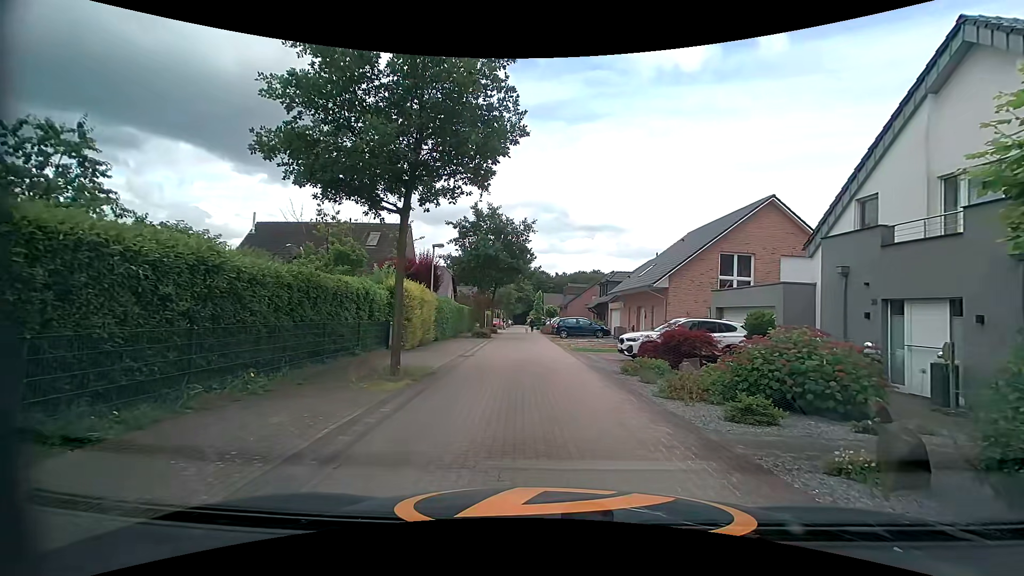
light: Day
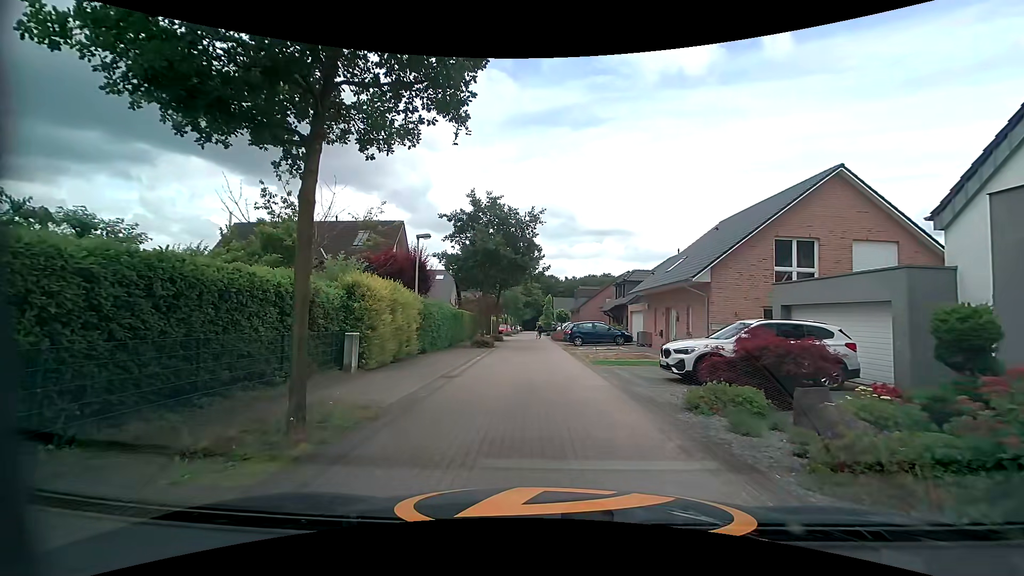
(0.0, +5.0) m; -1°
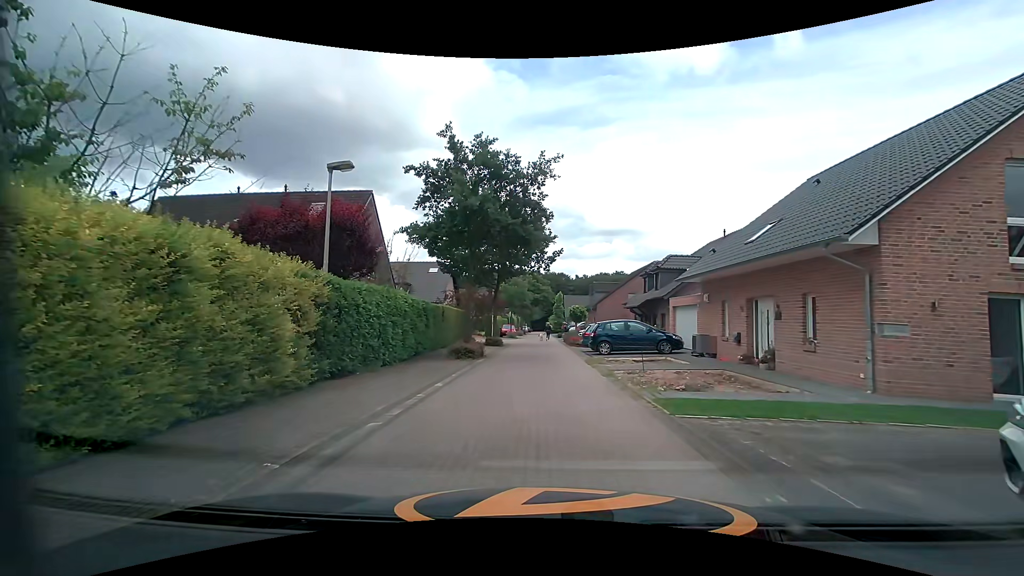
(-0.1, +9.6) m; -1°
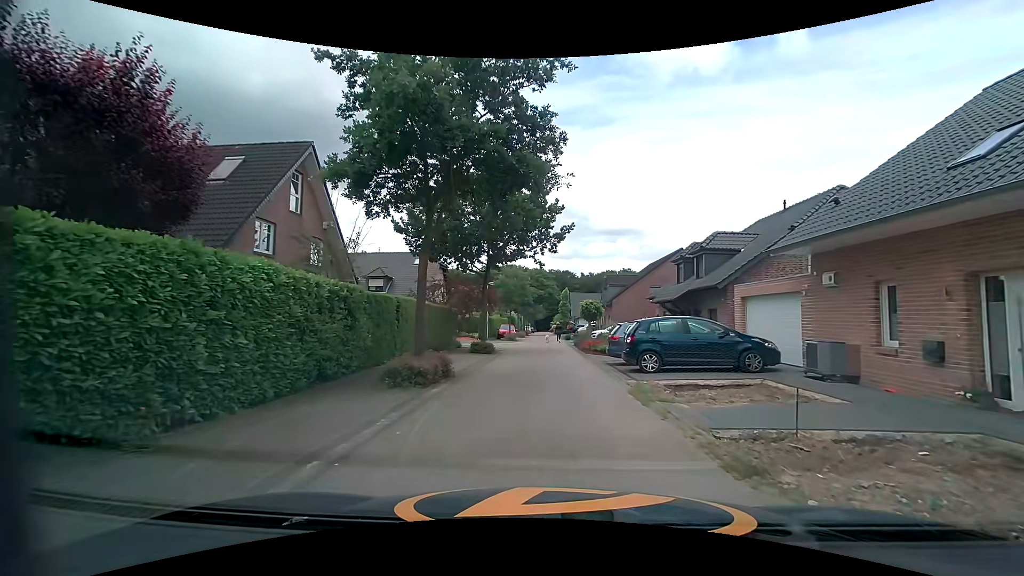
(-0.1, +8.7) m; -1°
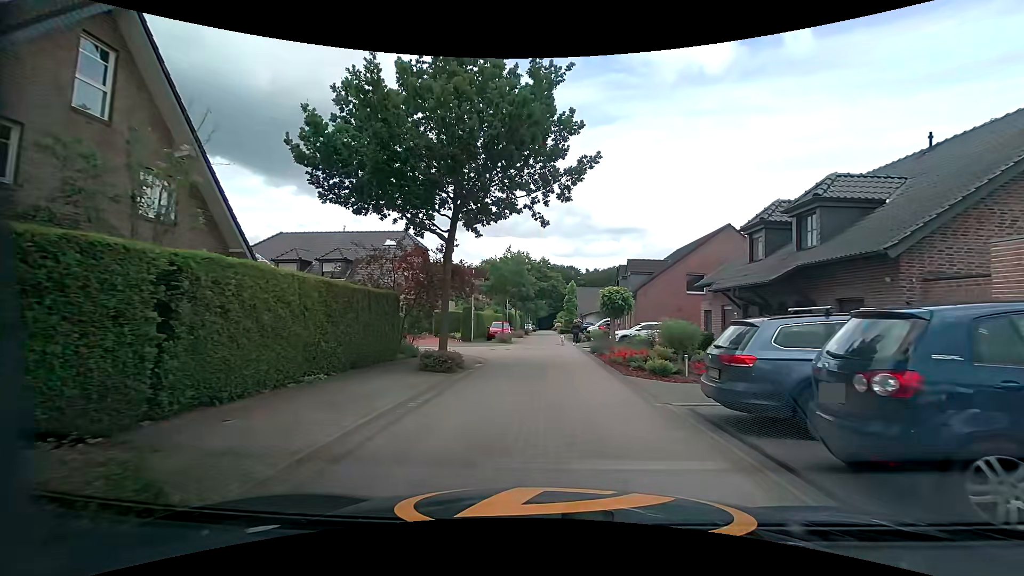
(0.0, +10.6) m; -1°
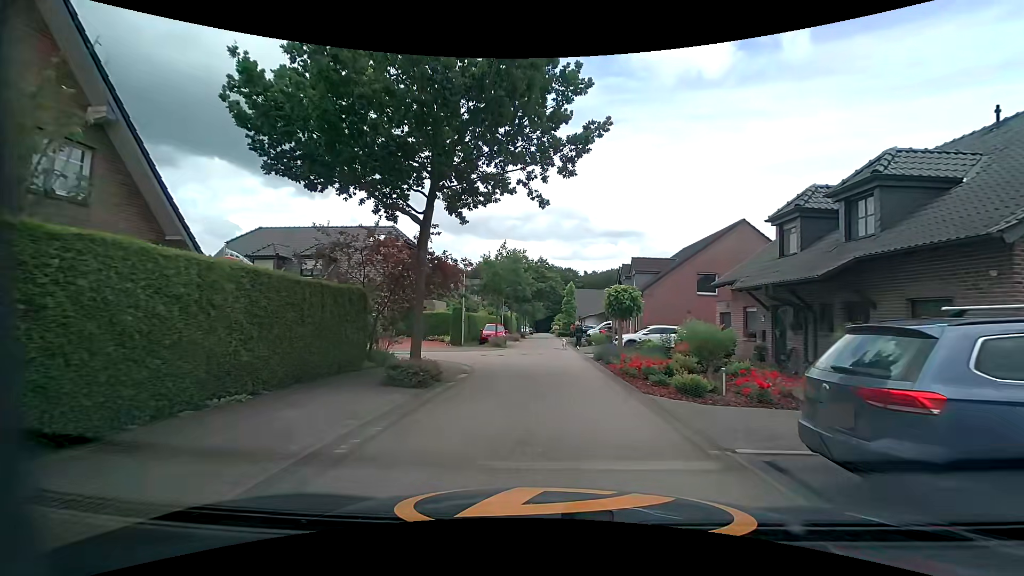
(0.0, +2.9) m; +1°
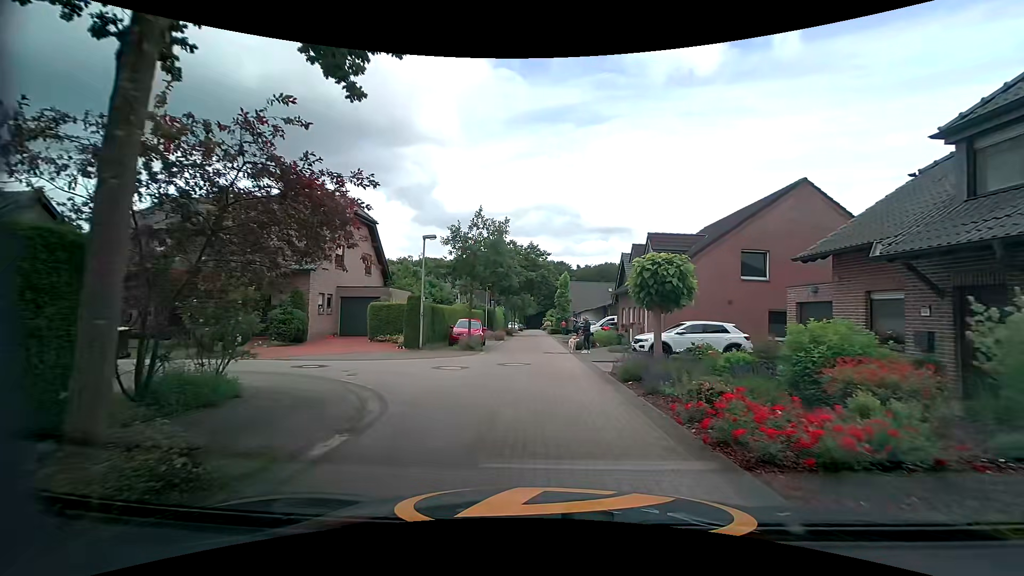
(+0.1, +8.3) m; 0°
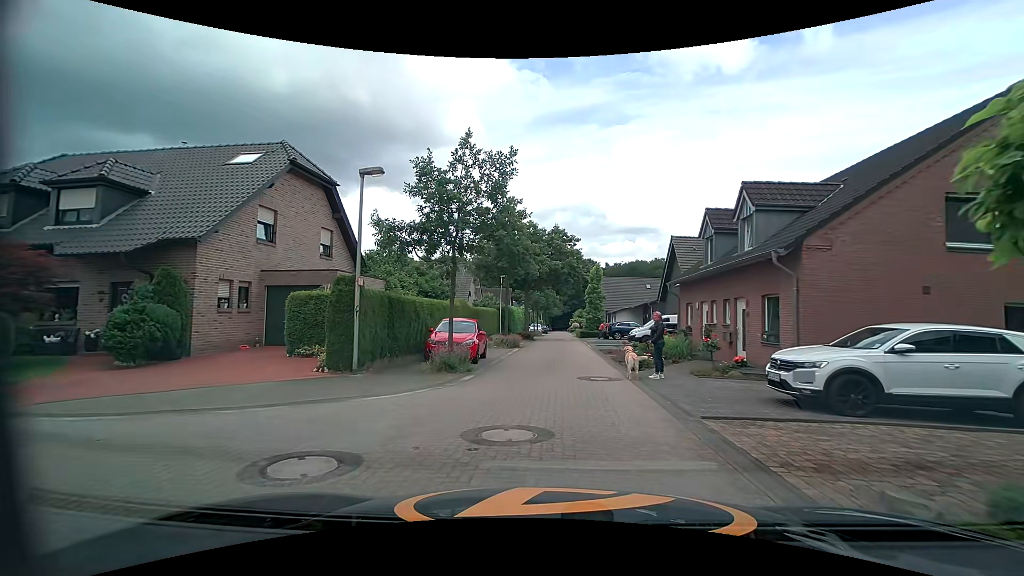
(0.0, +9.8) m; -3°
